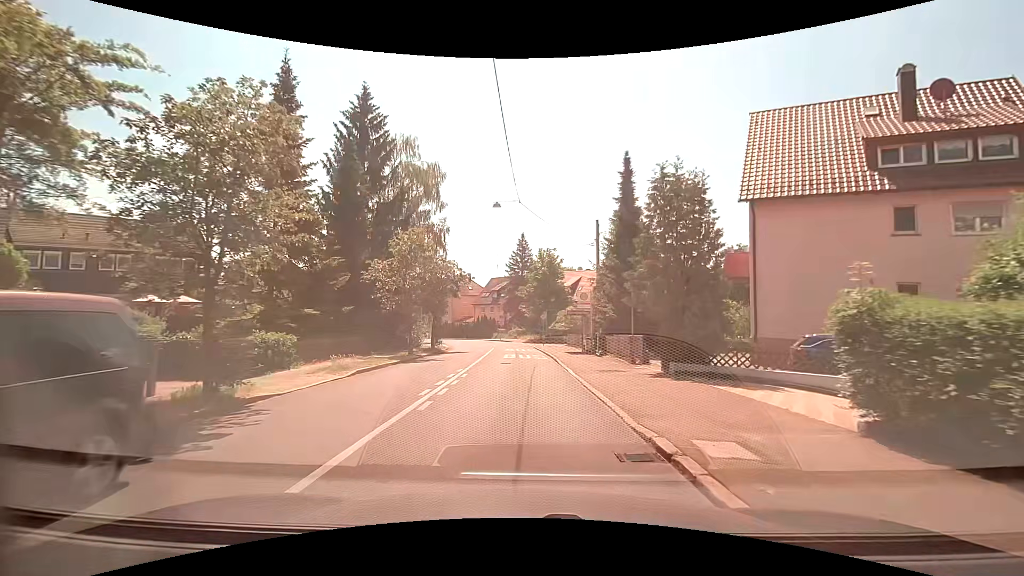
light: Day
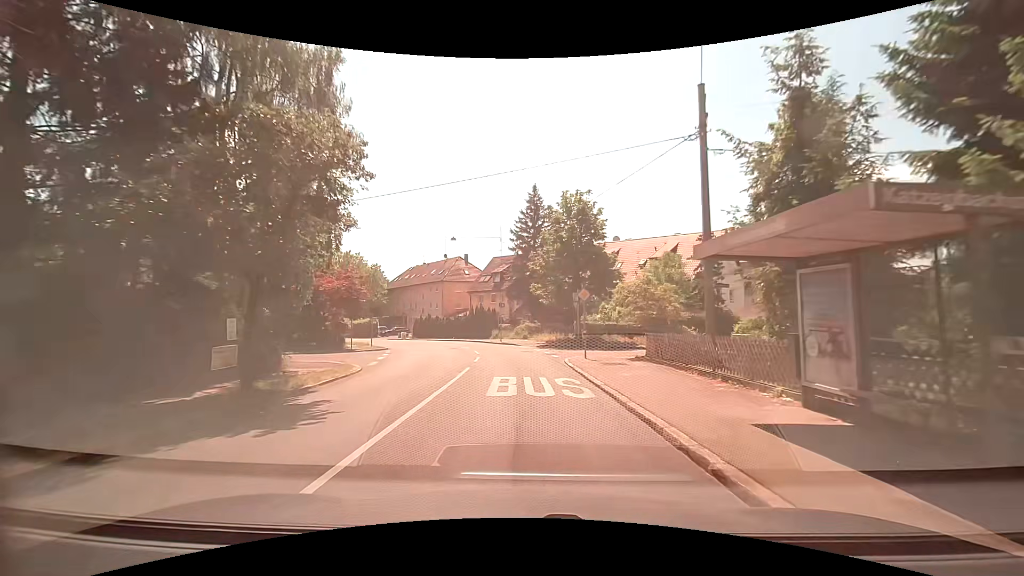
(-0.5, +26.0) m; -1°
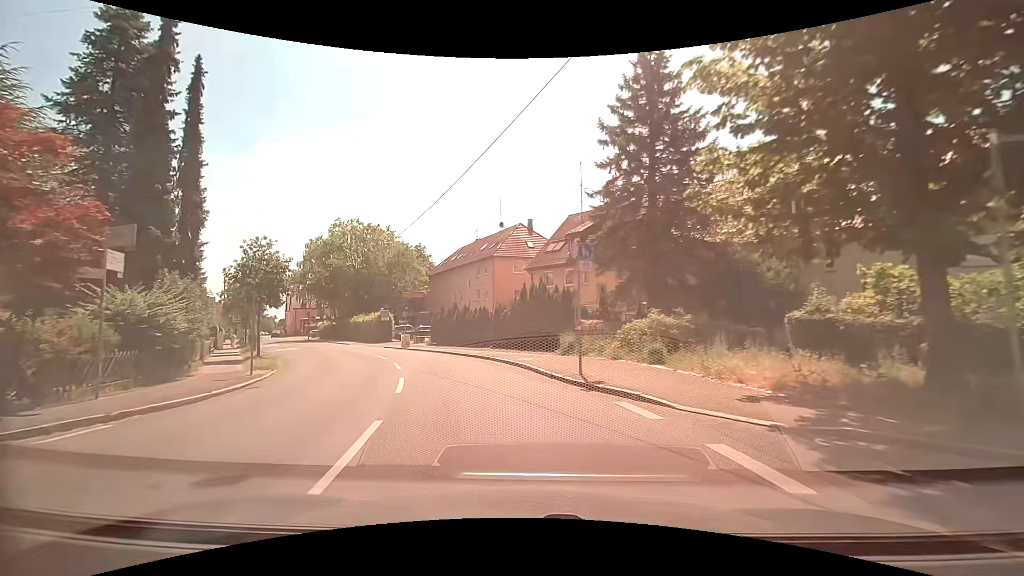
(-1.1, +28.9) m; -10°
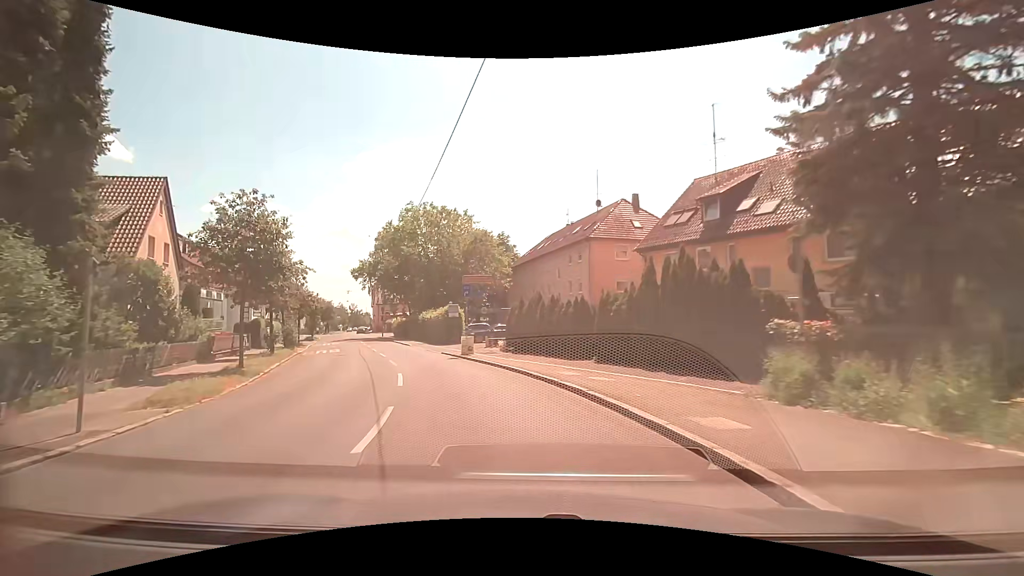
(-1.0, +11.0) m; -11°
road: tertiary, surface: asphalt
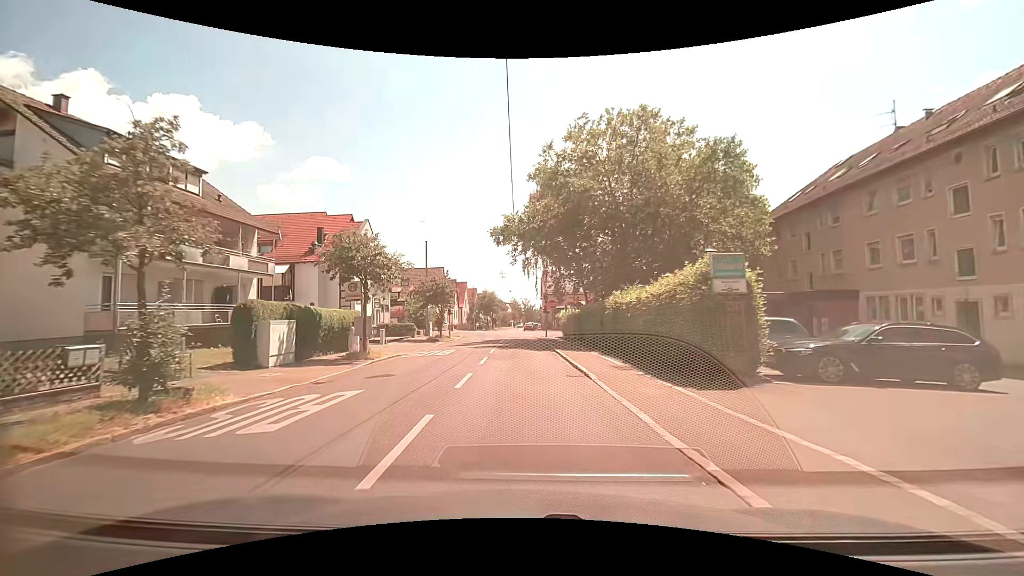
(-5.3, +25.7) m; -20°
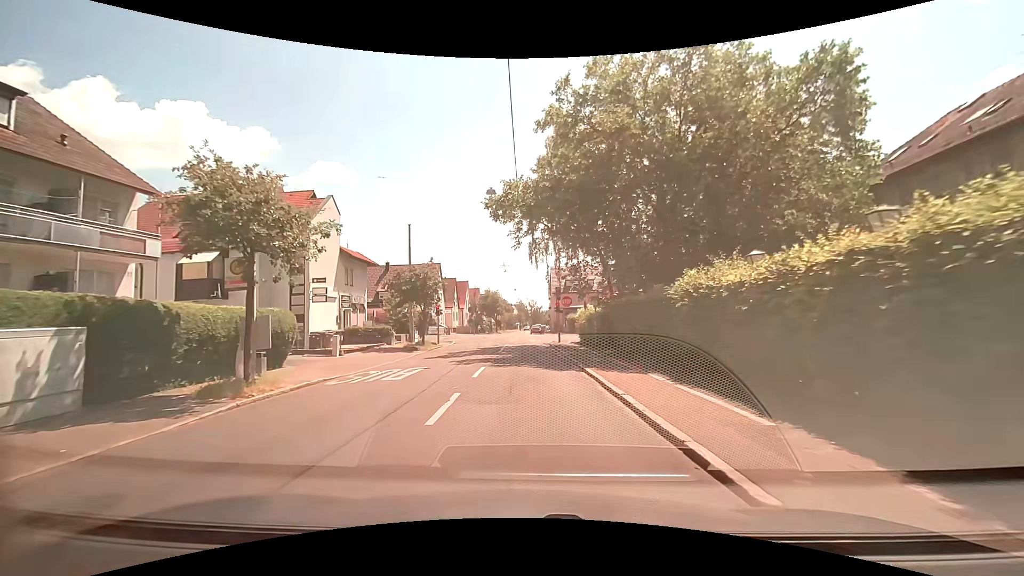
(-0.1, +9.7) m; -1°
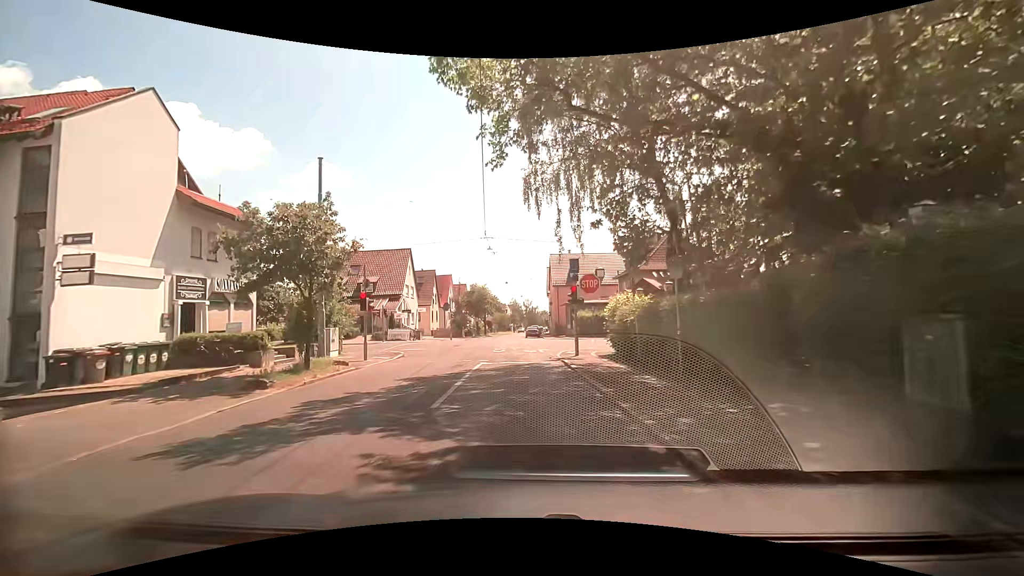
(+0.2, +16.3) m; +1°
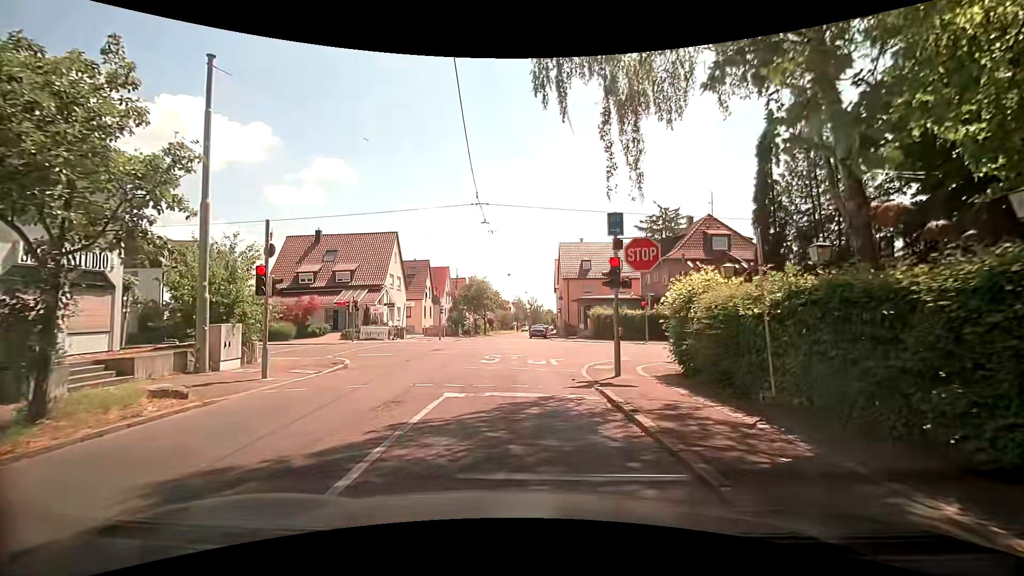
(-0.1, +8.7) m; +1°
